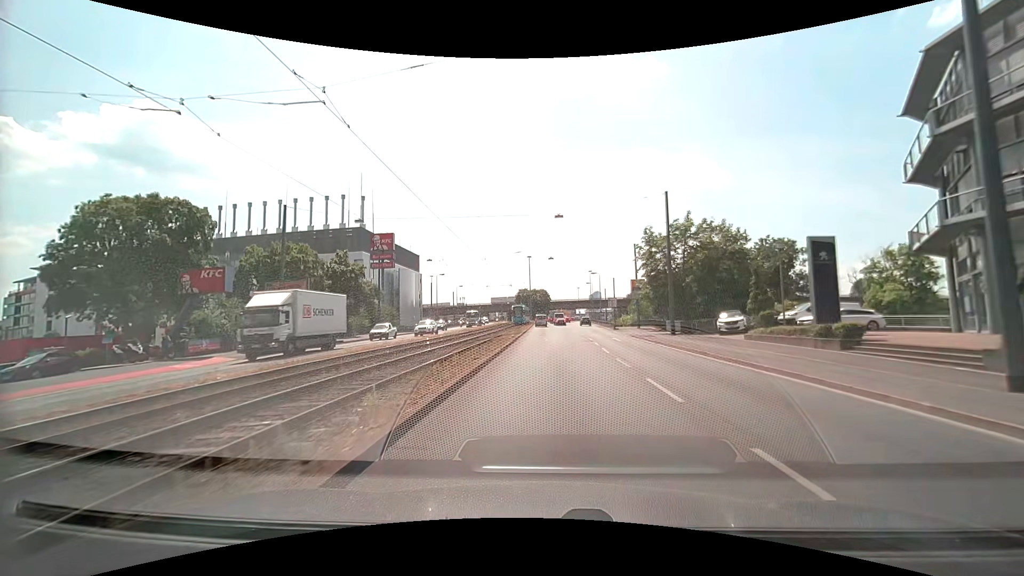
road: primary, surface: asphalt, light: Day
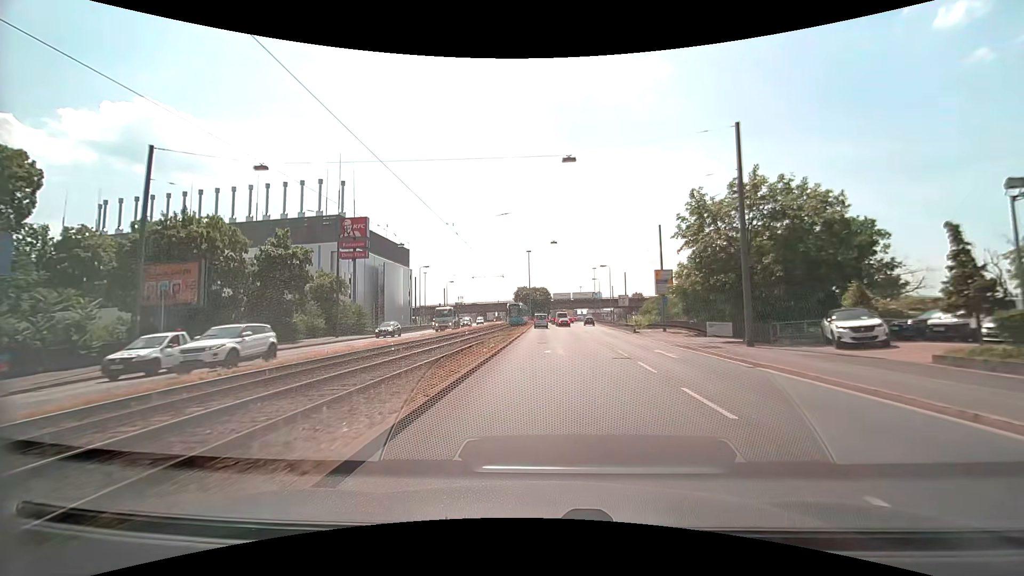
(-0.1, +13.3) m; 0°
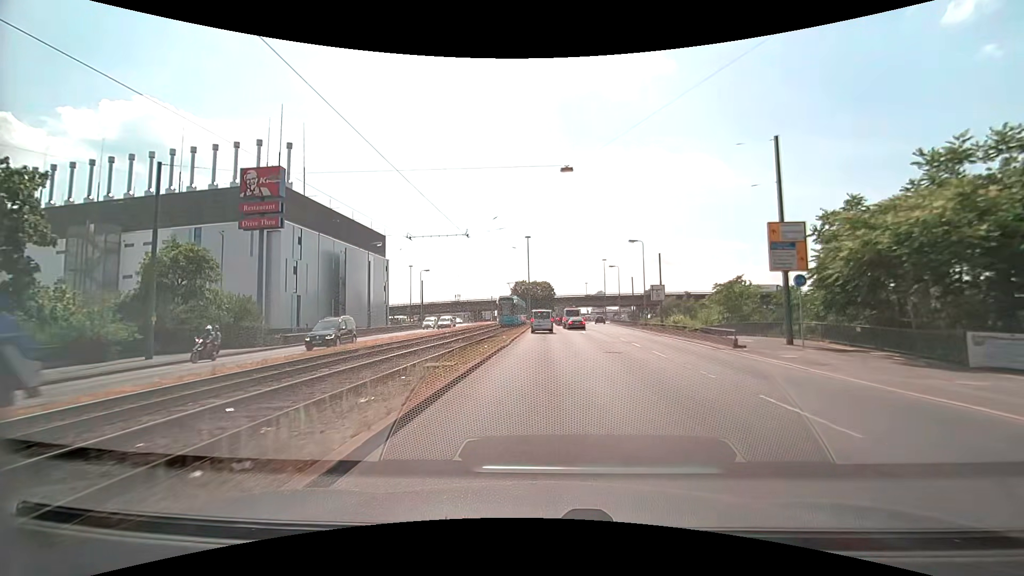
(-0.1, +24.6) m; 0°
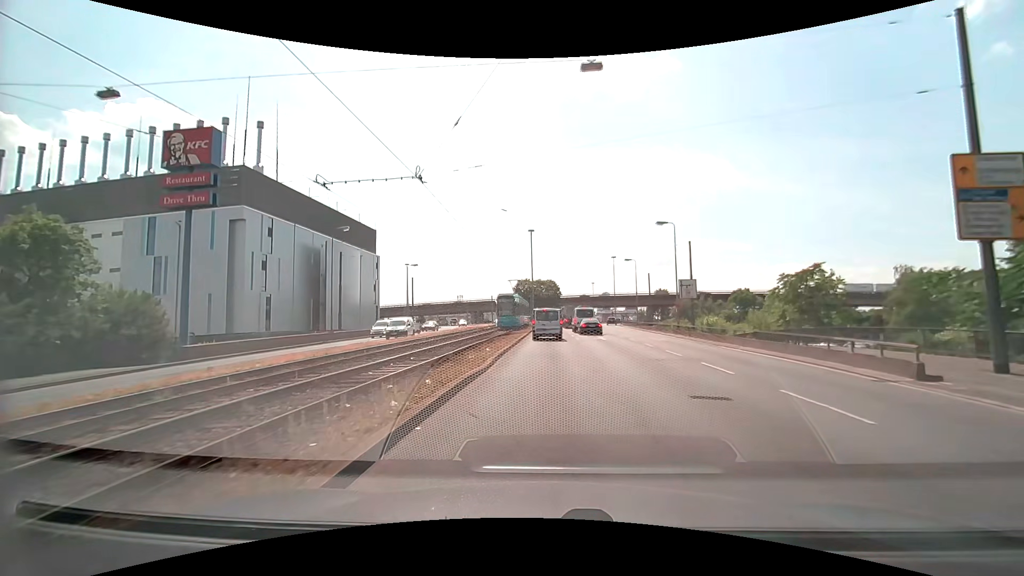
(-0.1, +10.8) m; 0°
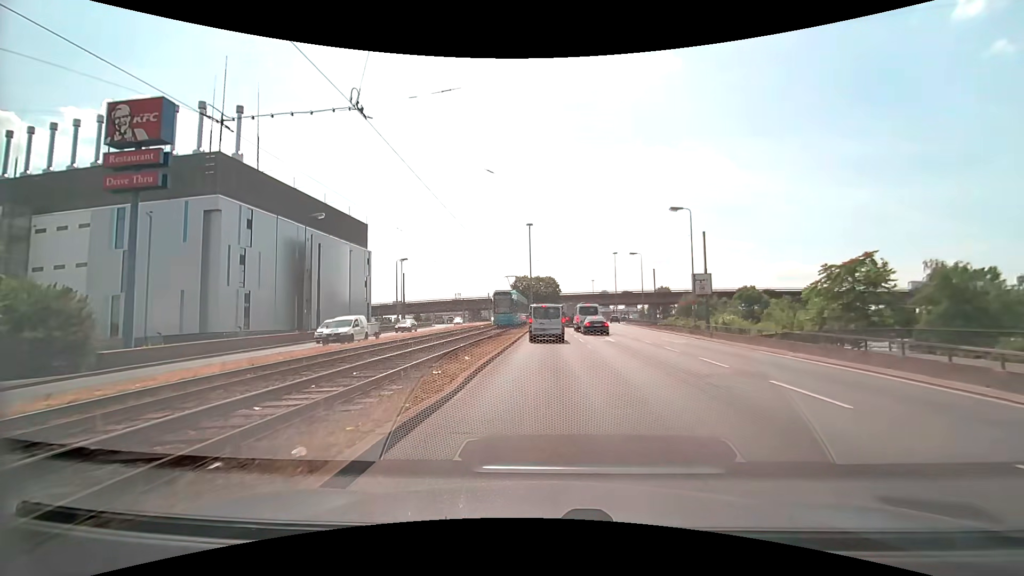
(0.0, +4.9) m; 0°
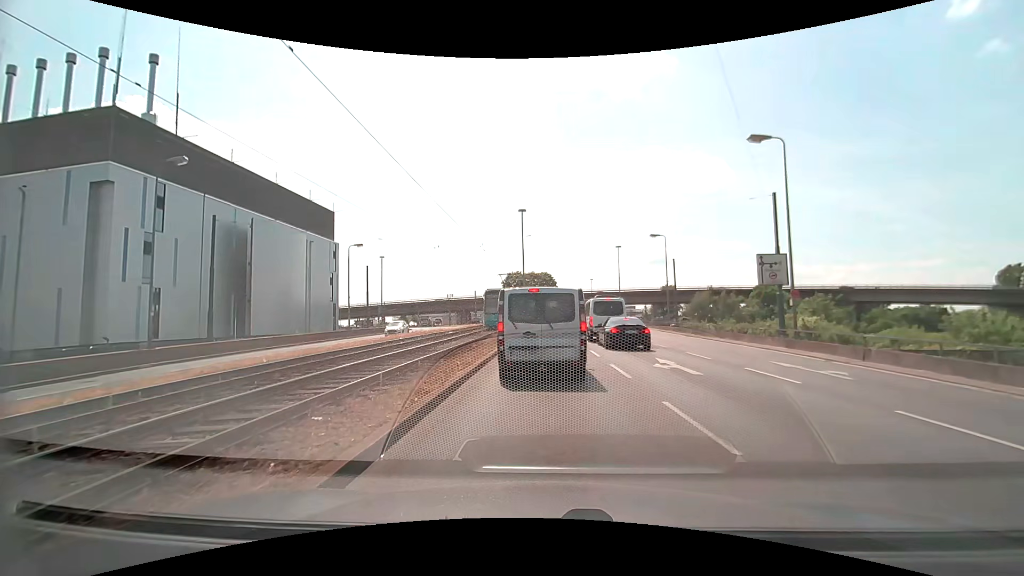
(+0.1, +14.9) m; +1°
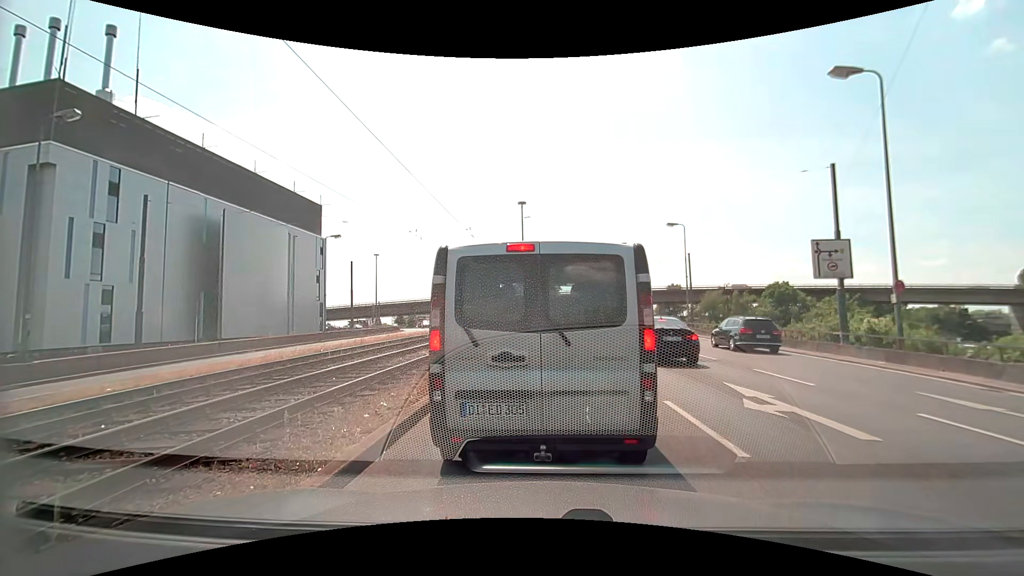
(0.0, +5.7) m; 0°
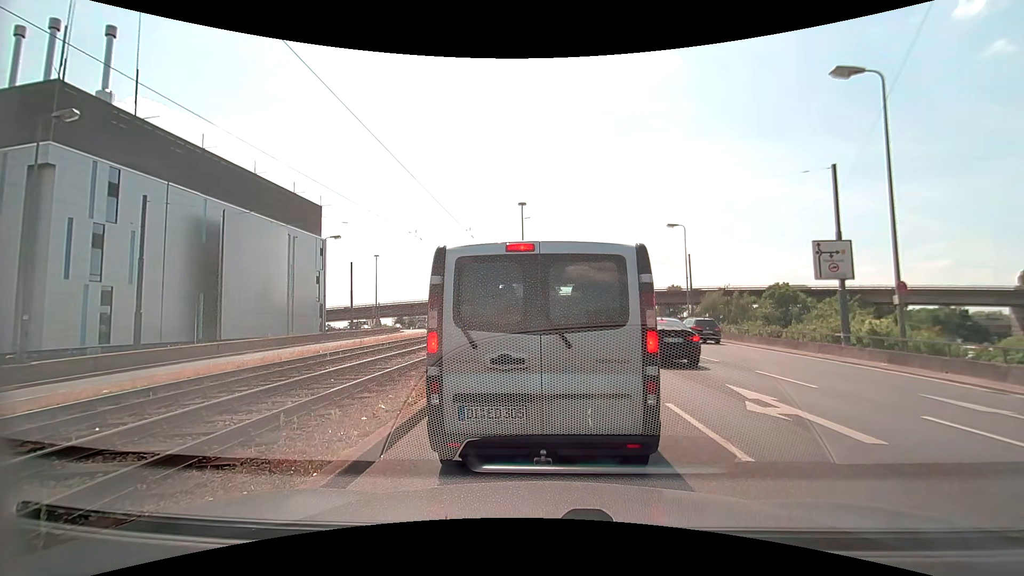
(0.0, +0.1) m; 0°
